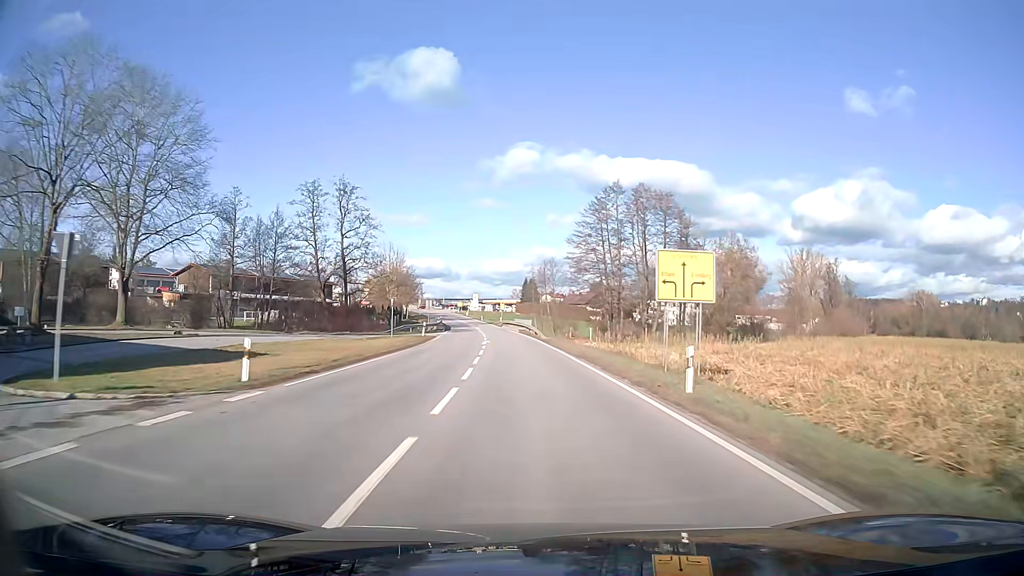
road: secondary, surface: asphalt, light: Day
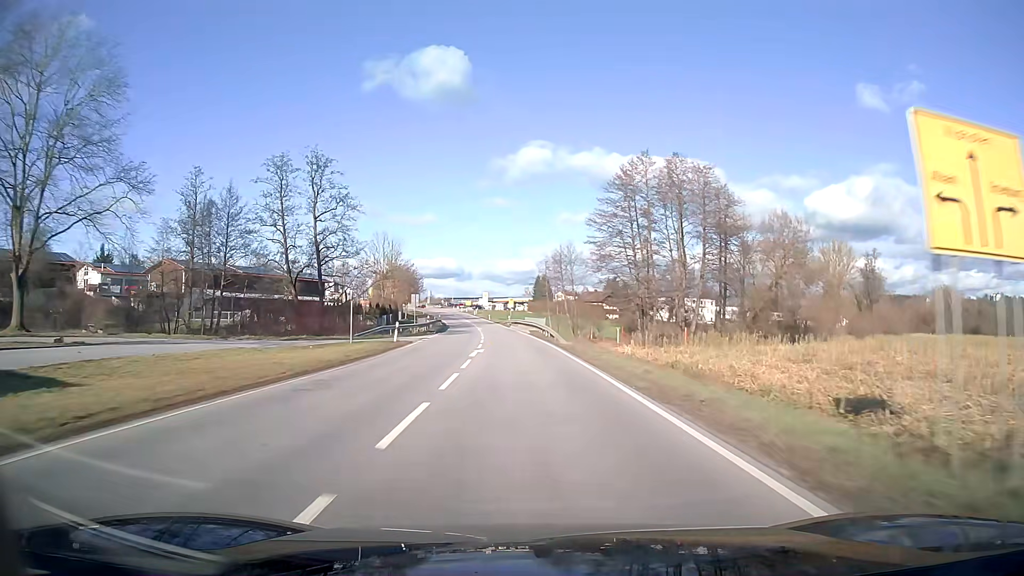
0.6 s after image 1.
(-0.2, +14.8) m; -1°
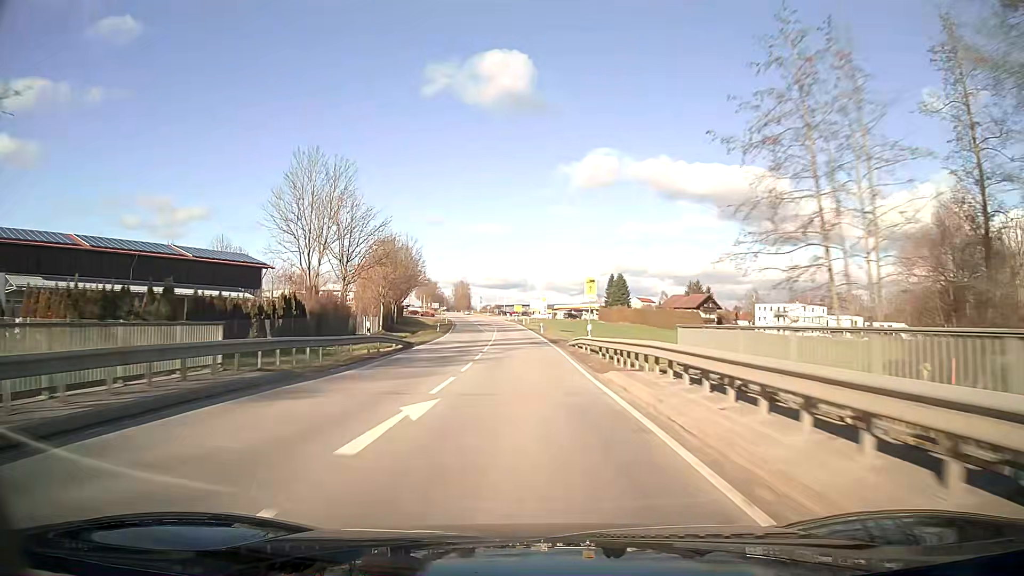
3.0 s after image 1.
(-2.8, +60.4) m; -5°
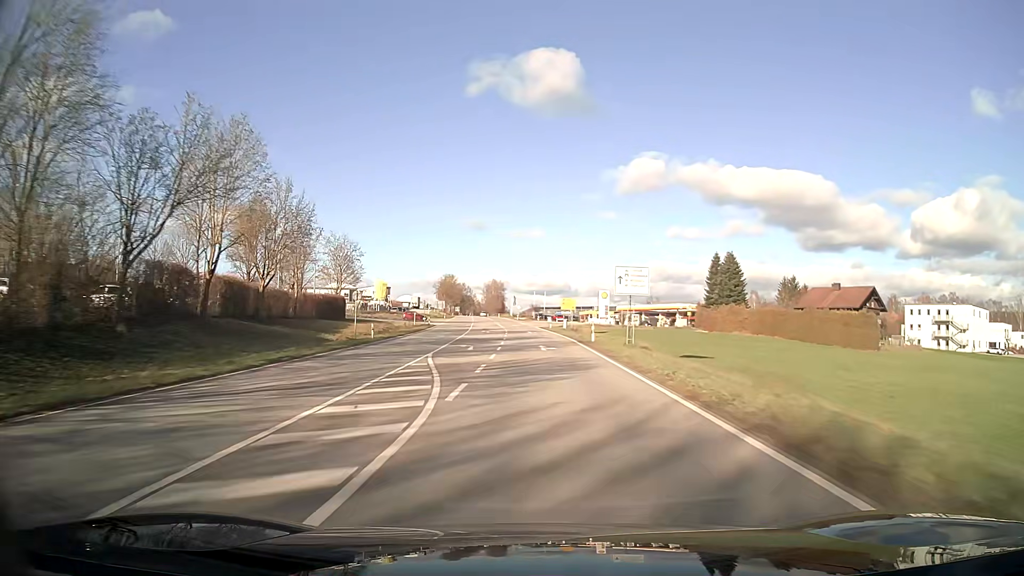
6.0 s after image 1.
(-2.6, +77.1) m; -3°
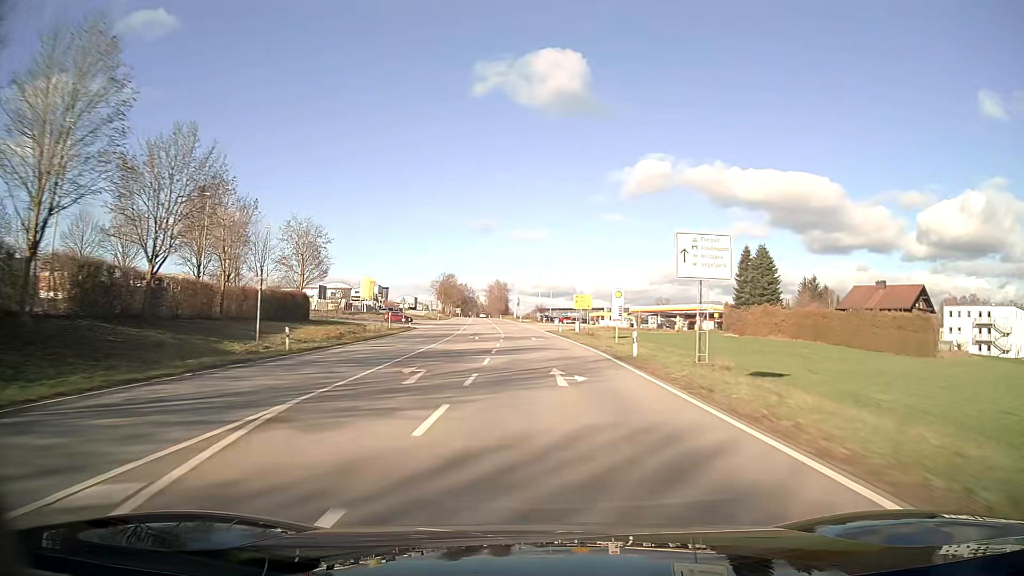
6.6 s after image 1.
(-0.1, +15.5) m; -1°
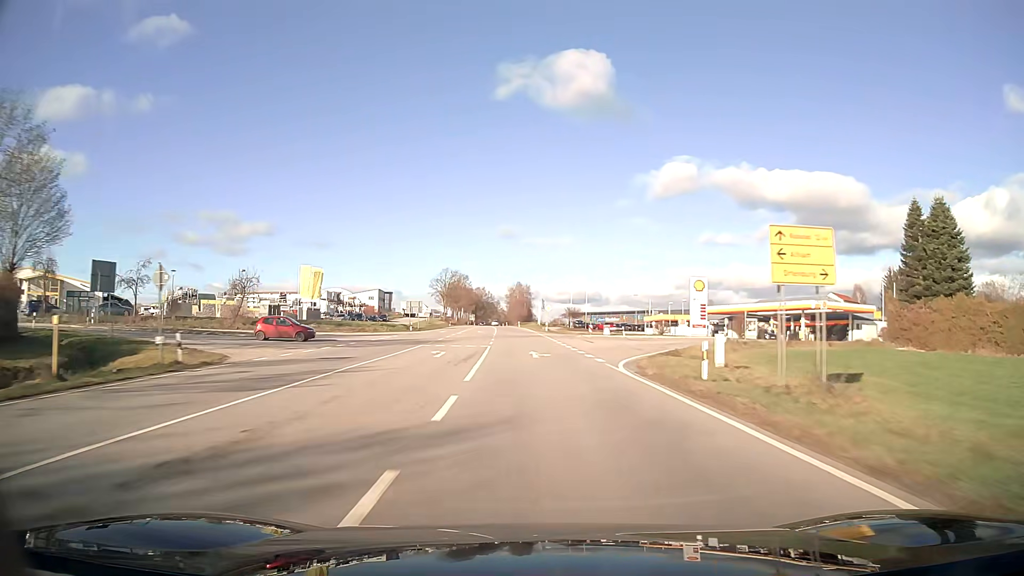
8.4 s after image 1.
(-0.8, +46.7) m; -2°
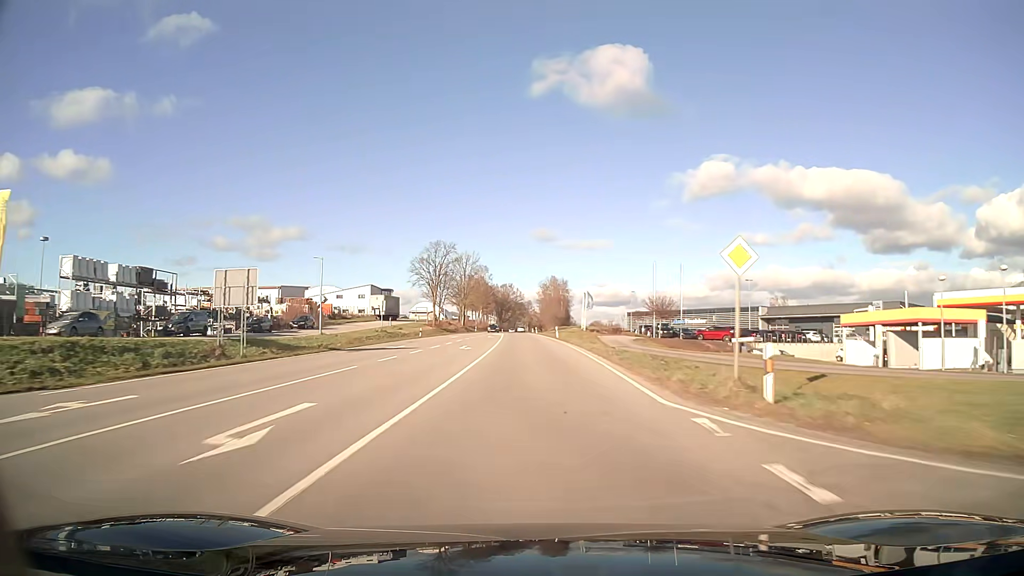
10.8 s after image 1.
(-1.6, +62.6) m; -3°
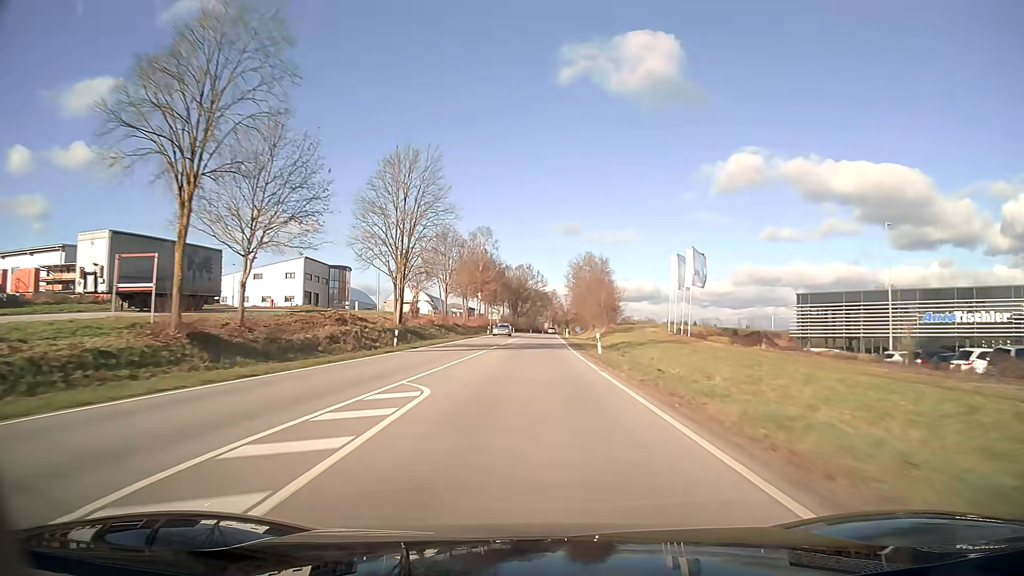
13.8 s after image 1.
(-1.5, +78.6) m; -2°
